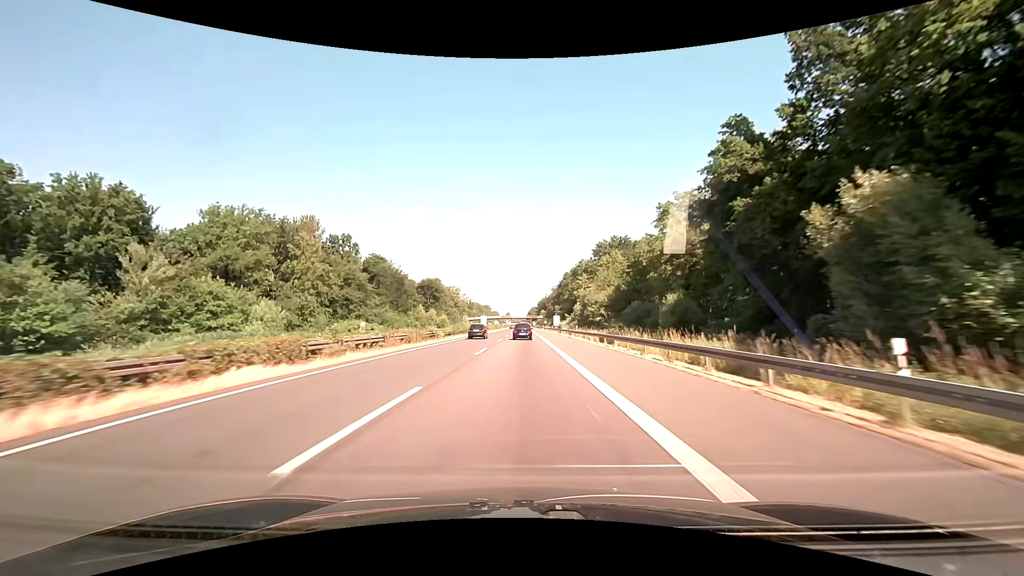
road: motorway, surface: asphalt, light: Day
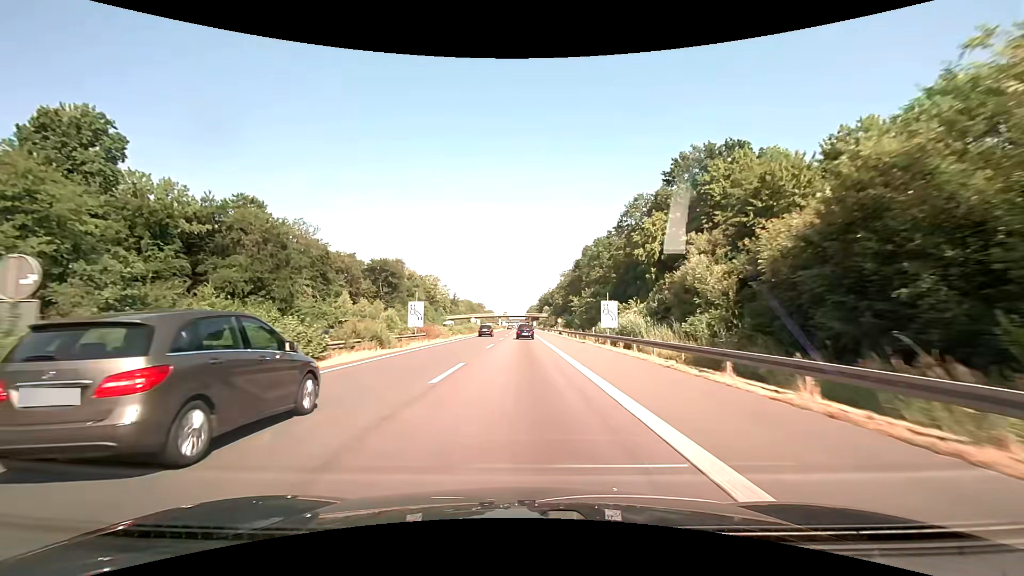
(0.0, +65.4) m; 0°
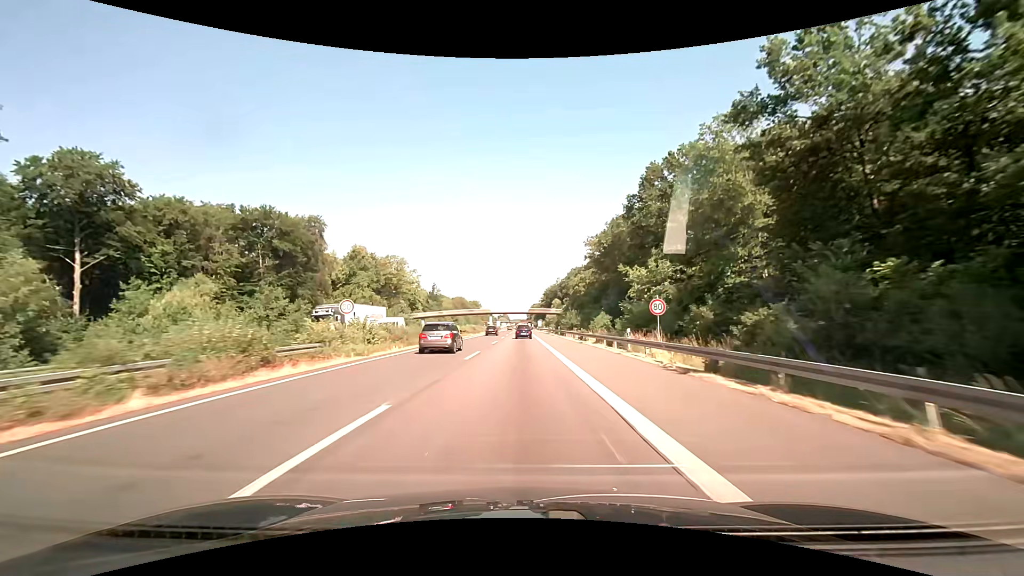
(0.0, +63.4) m; 0°
